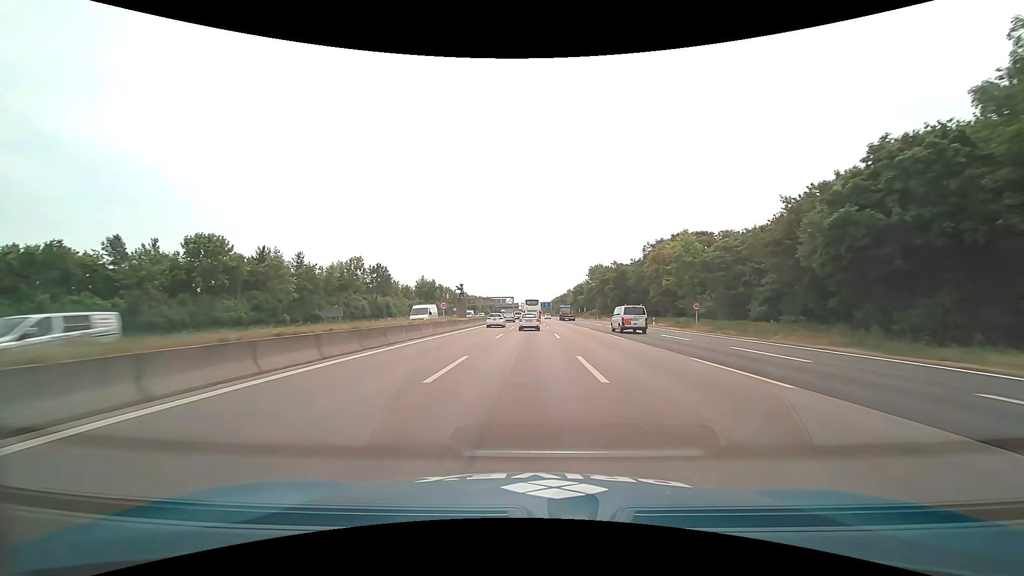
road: motorway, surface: asphalt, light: Day
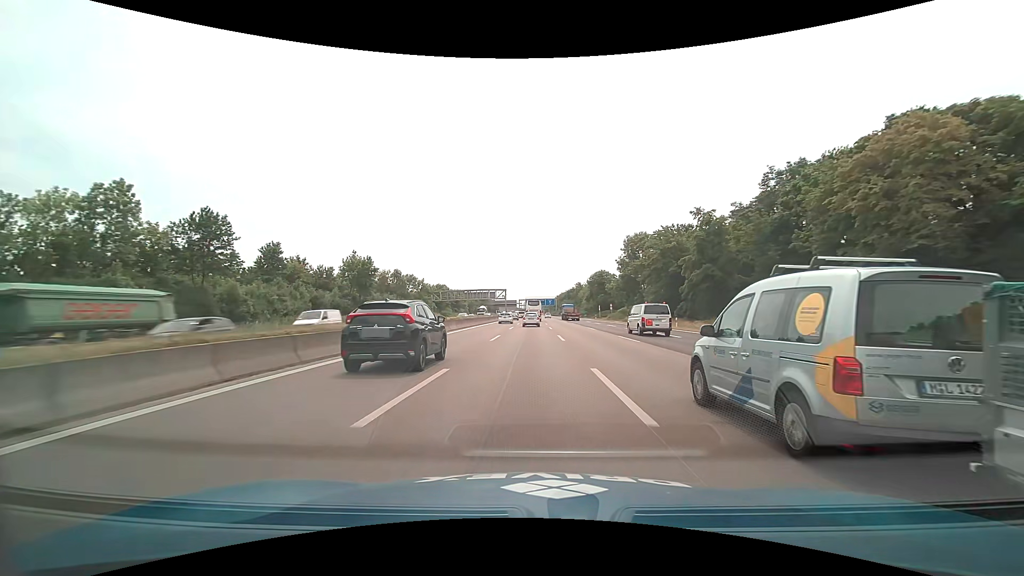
(0.0, +58.0) m; 0°
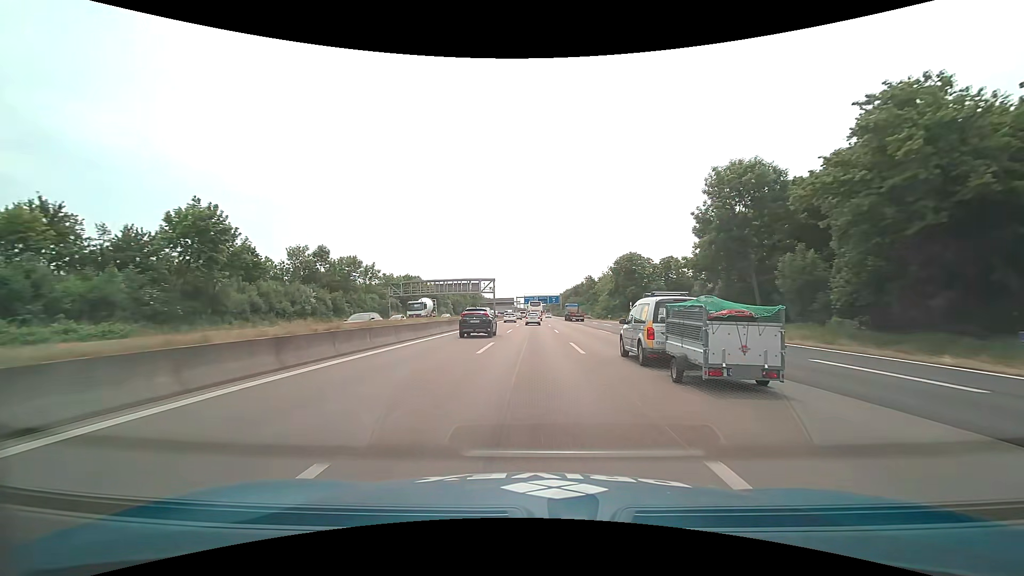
(-0.1, +43.7) m; 0°
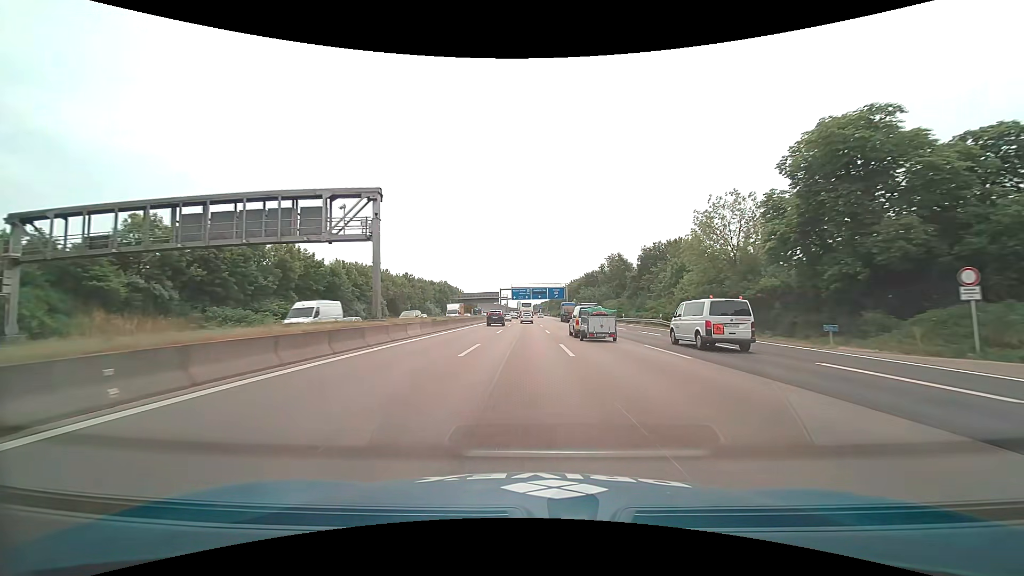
(+0.5, +73.3) m; +1°
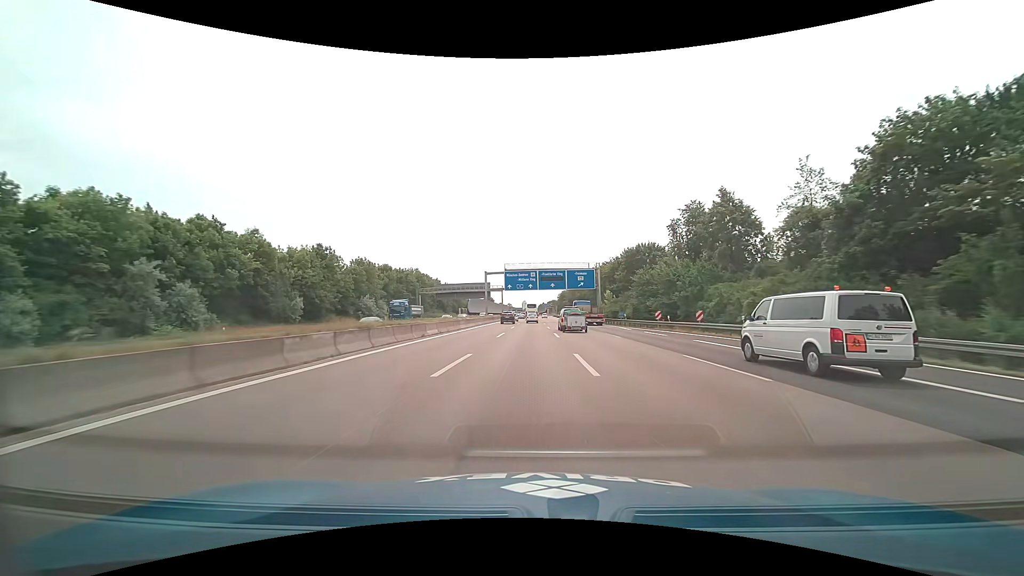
(-0.6, +60.0) m; -1°
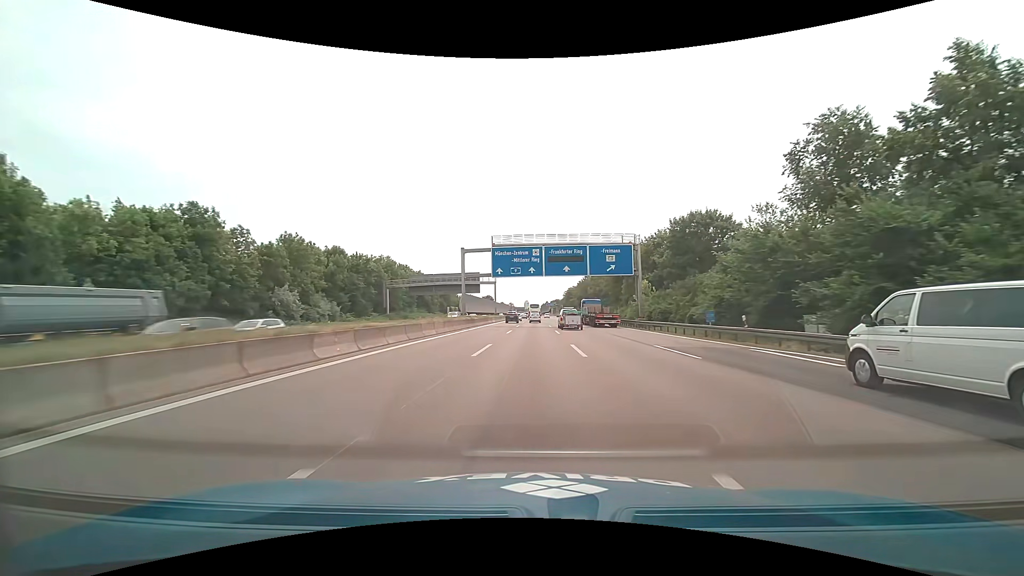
(-0.1, +30.5) m; 0°
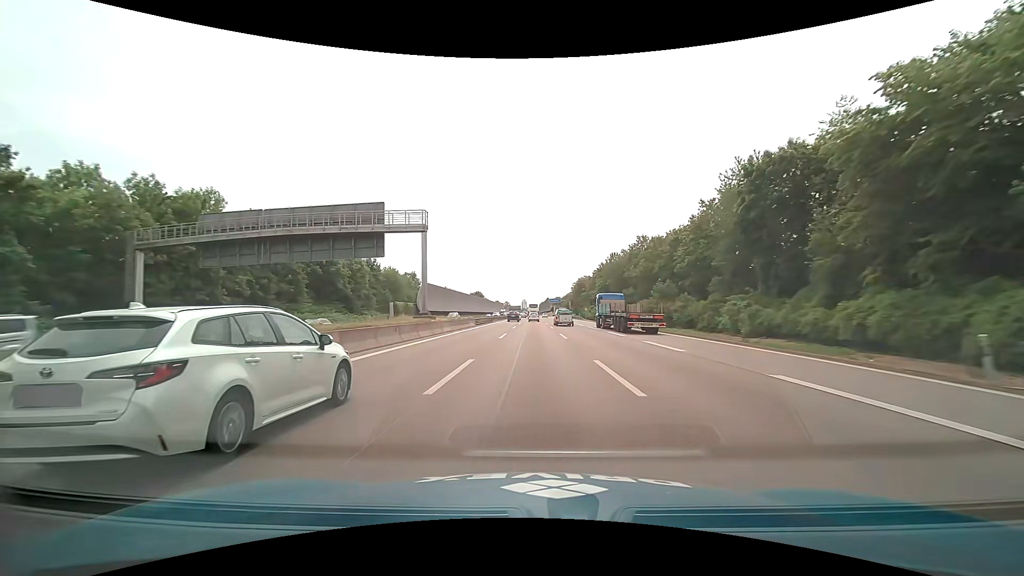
(+0.1, +61.9) m; +1°
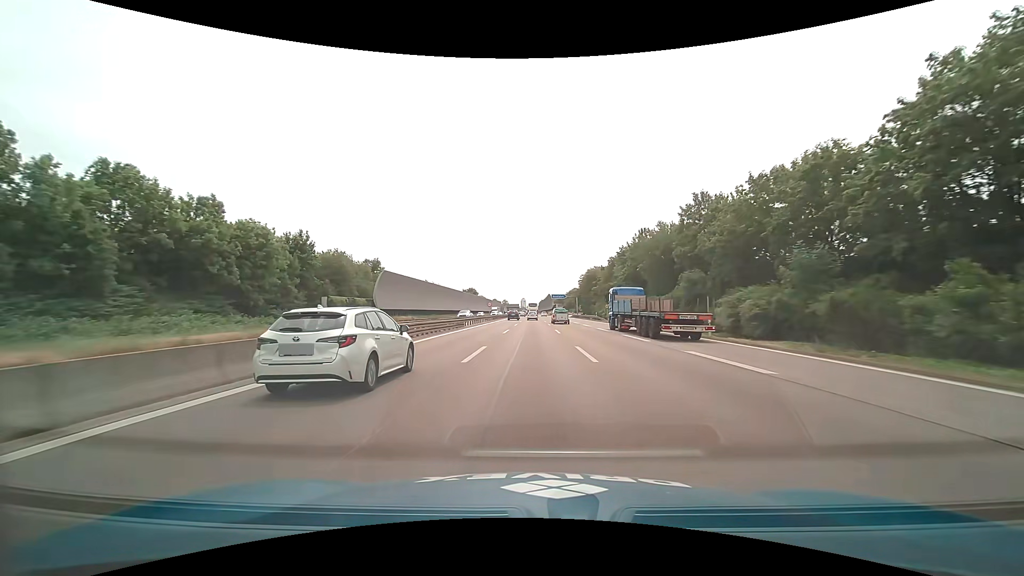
(-0.1, +30.9) m; 0°
(0, +10) (0, +20) (0, +30) (0, +40) (0, +50) (0, +60) (0, +70) (0, +80) (0, +90) (0, +100) m
